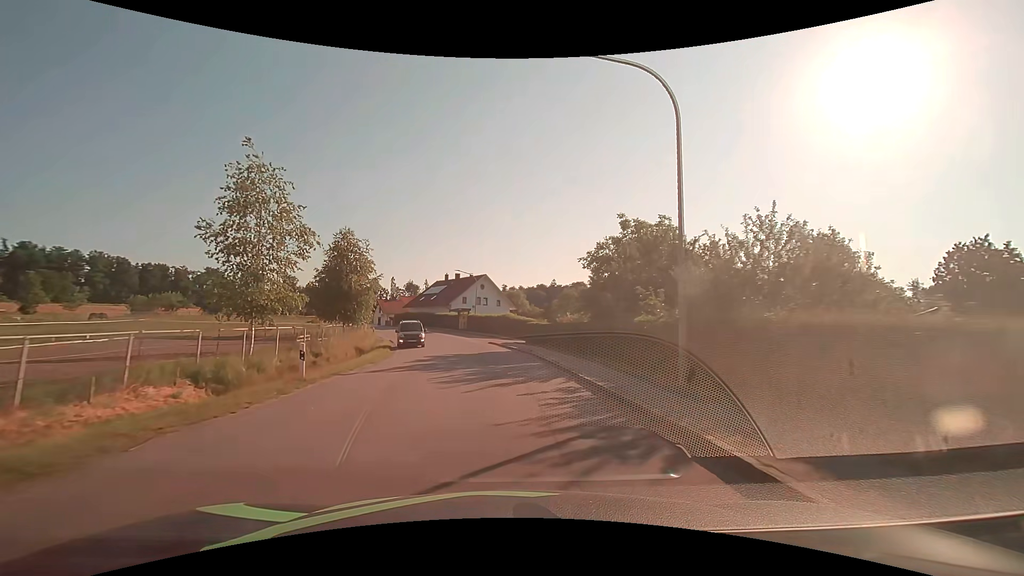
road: tertiary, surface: asphalt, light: Day
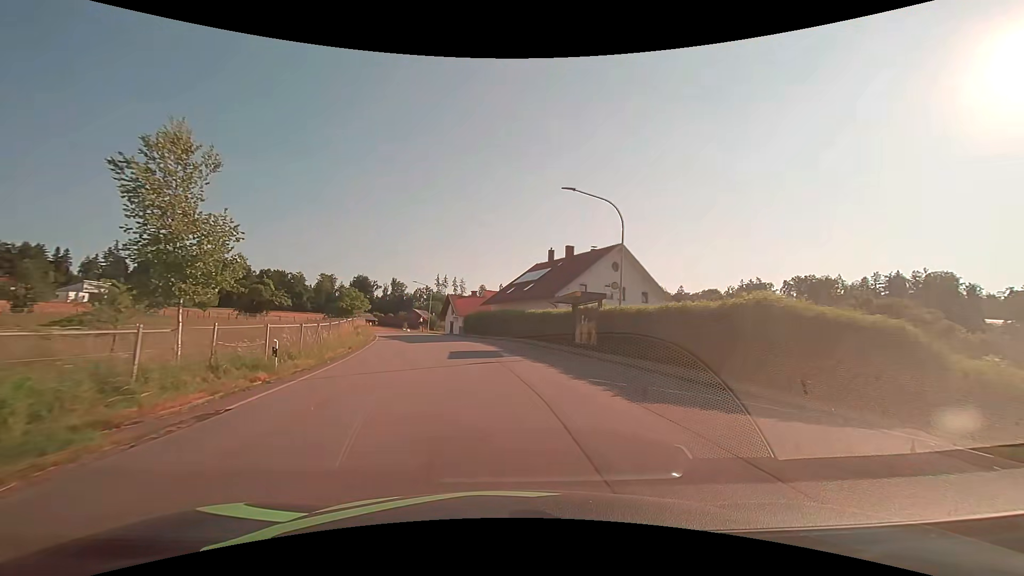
(-3.6, +37.9) m; -13°
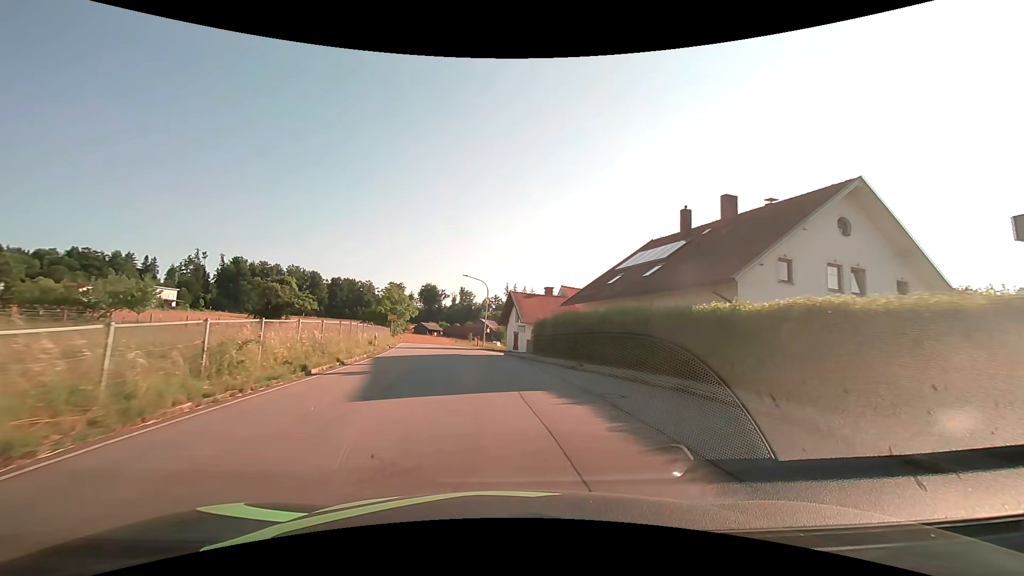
(-1.5, +22.4) m; -8°
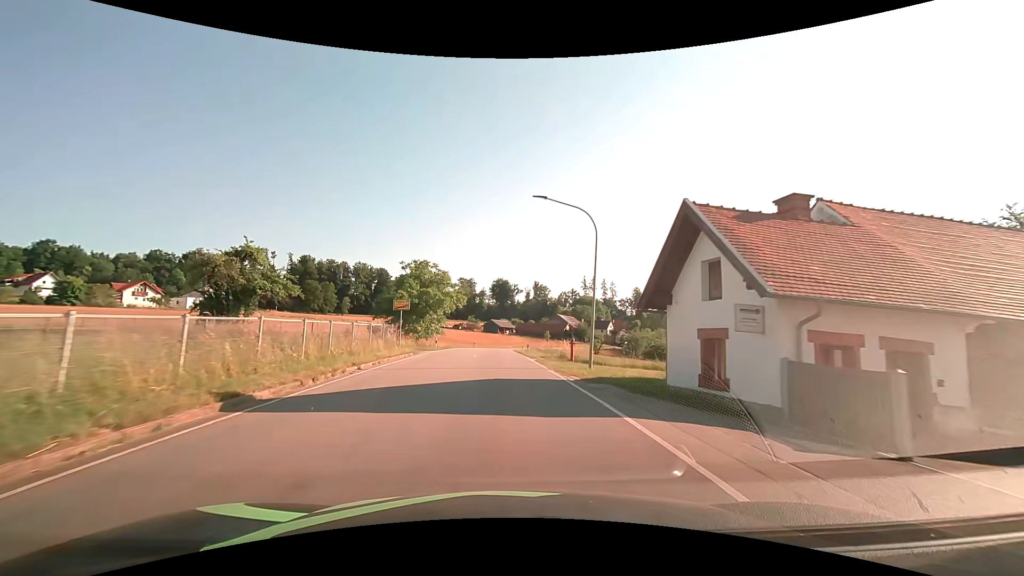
(-2.5, +30.6) m; -9°
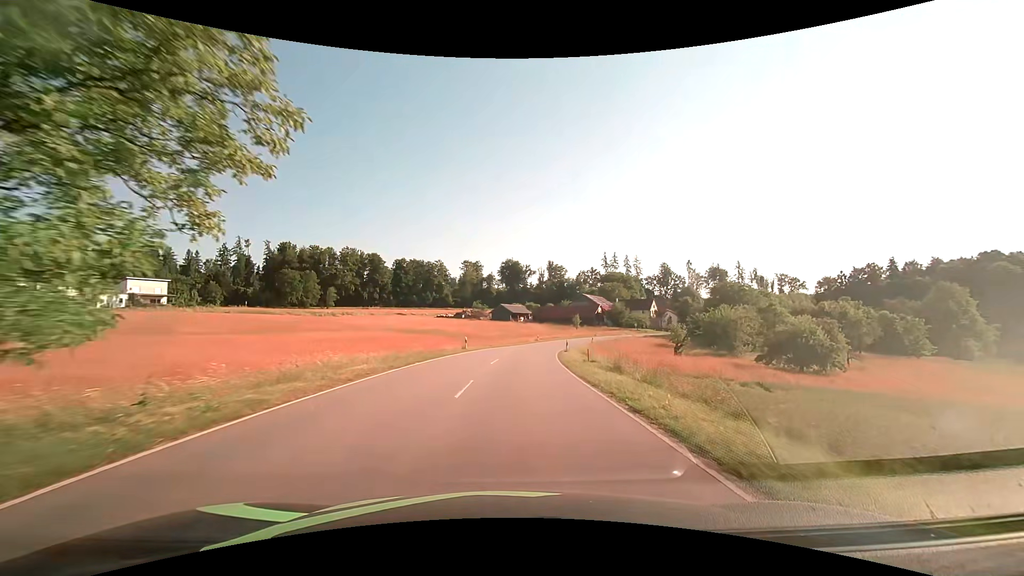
(-1.0, +43.1) m; -1°
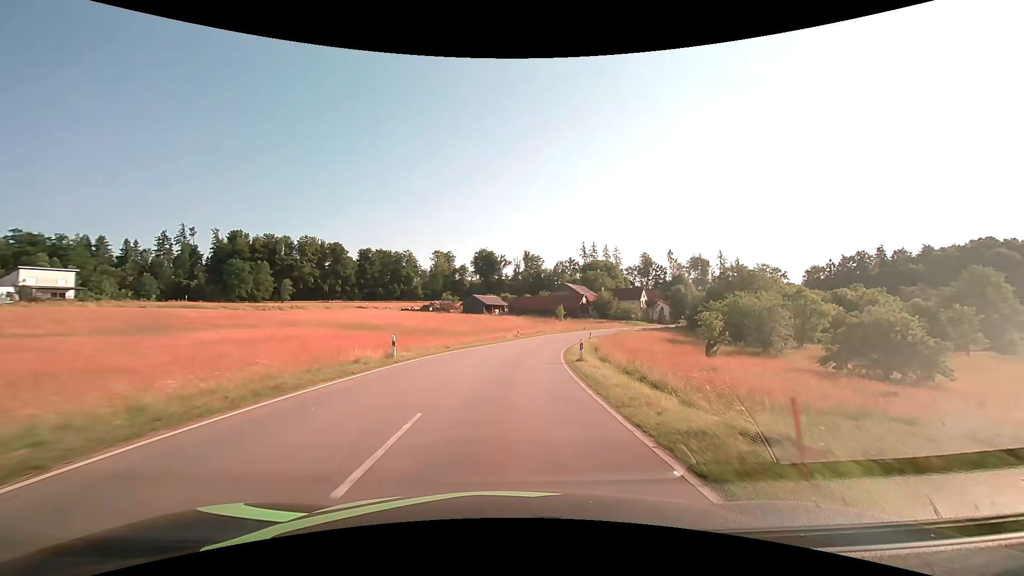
(+0.4, +18.0) m; +3°
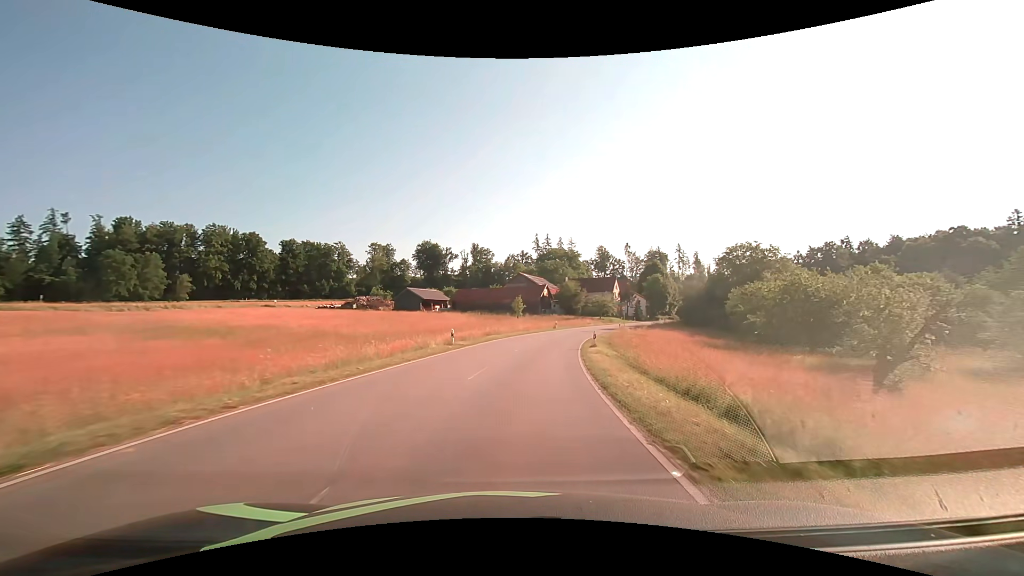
(+1.3, +27.3) m; +6°
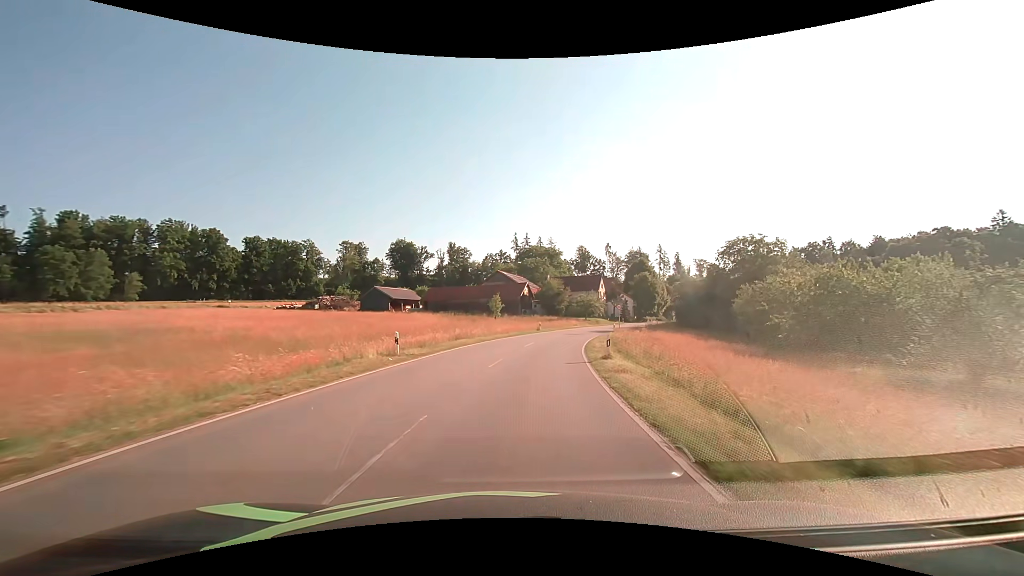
(+0.2, +9.2) m; +2°
(0, +10) (+1, +20) (+3, +30) (+5, +40) (+7, +49) (+11, +59) (+14, +68) (+19, +77) (+23, +86) (+28, +95) m
